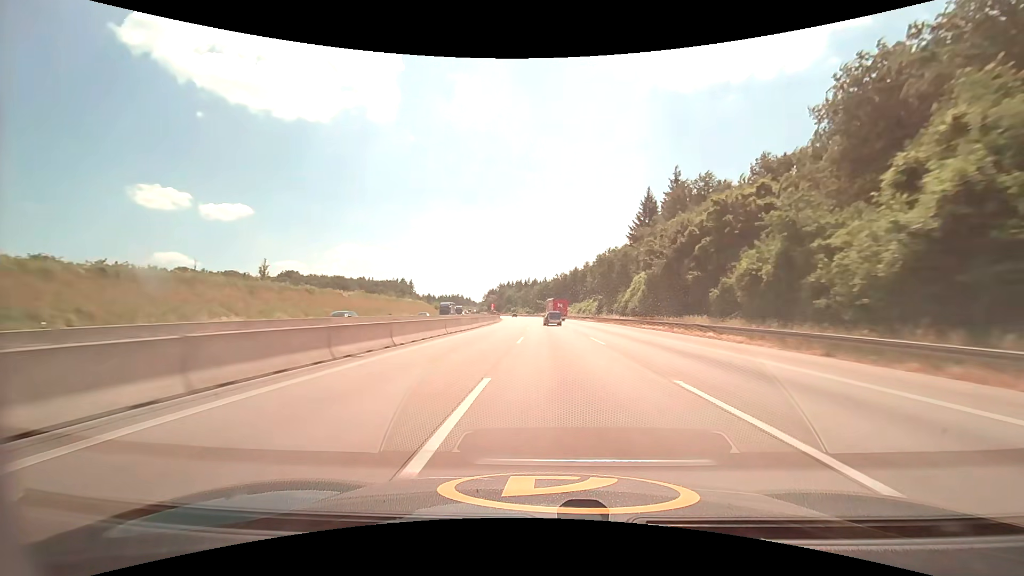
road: motorway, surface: asphalt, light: Day
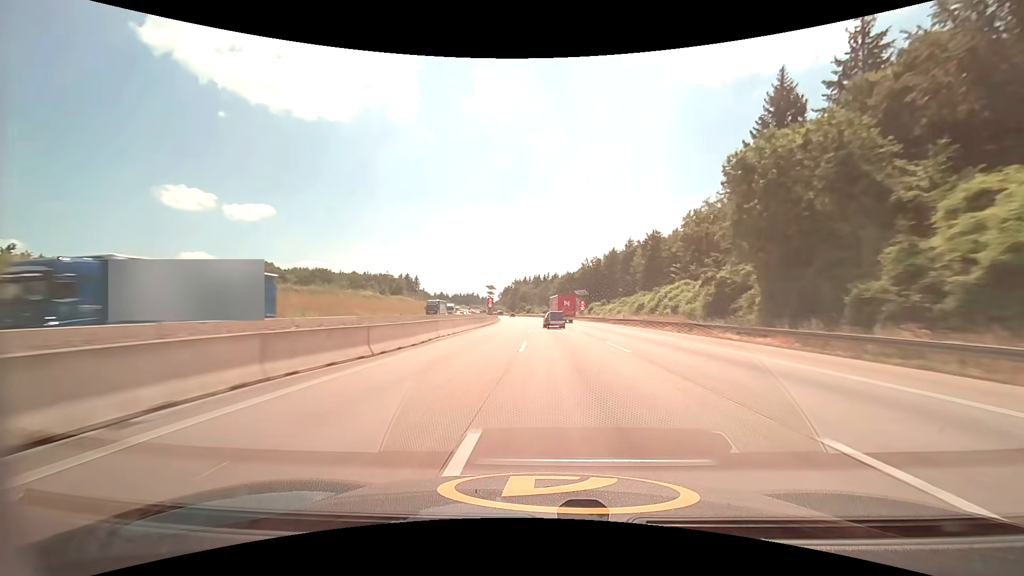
(-0.7, +58.3) m; -2°
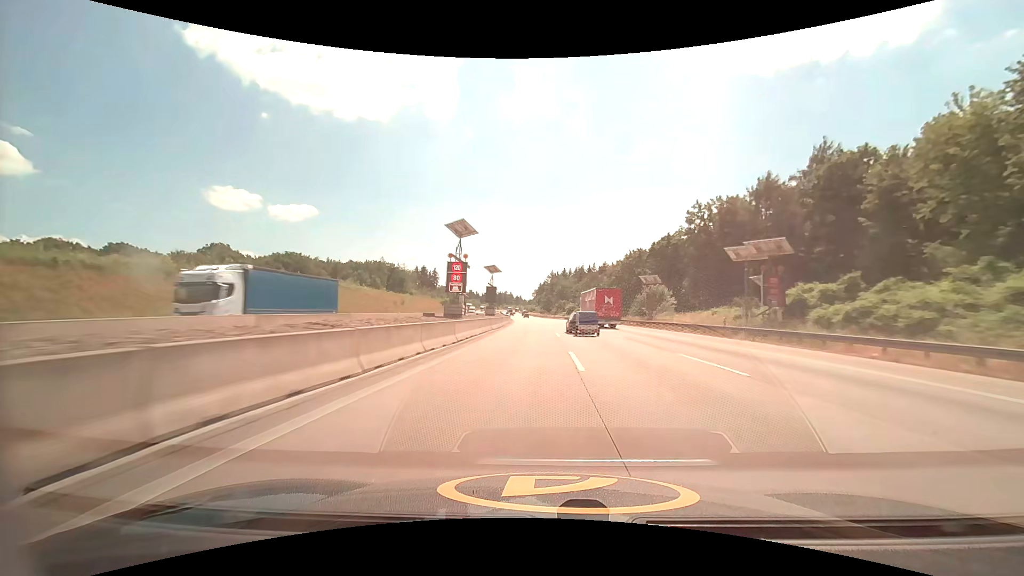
(-3.3, +77.5) m; -4°
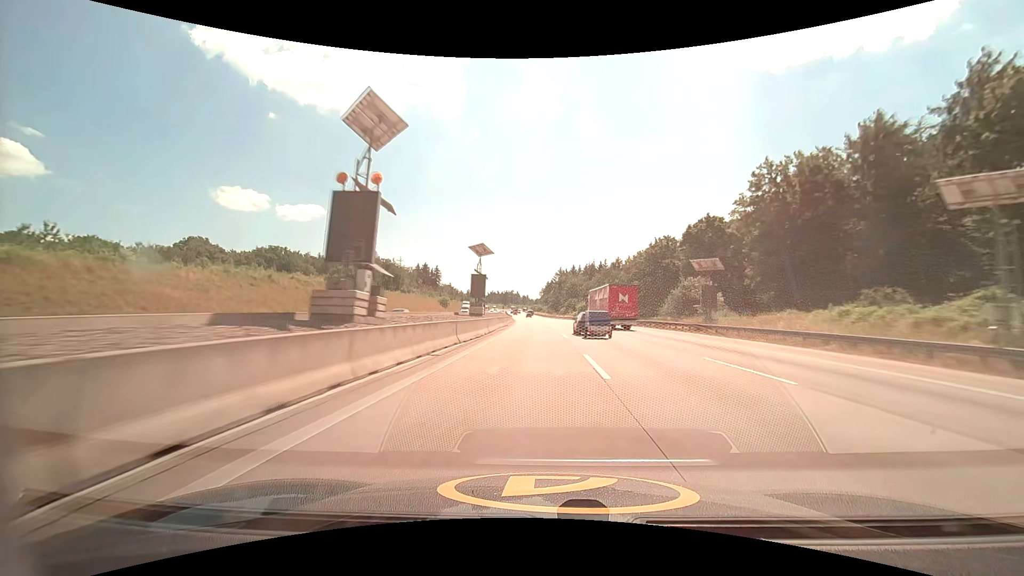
(-0.1, +19.5) m; -1°
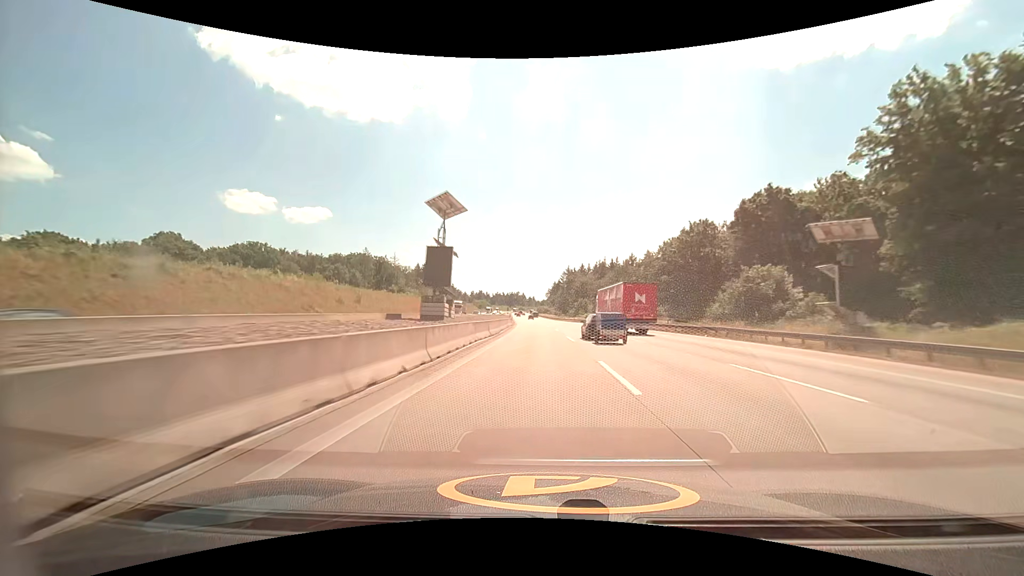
(-0.1, +19.6) m; -1°
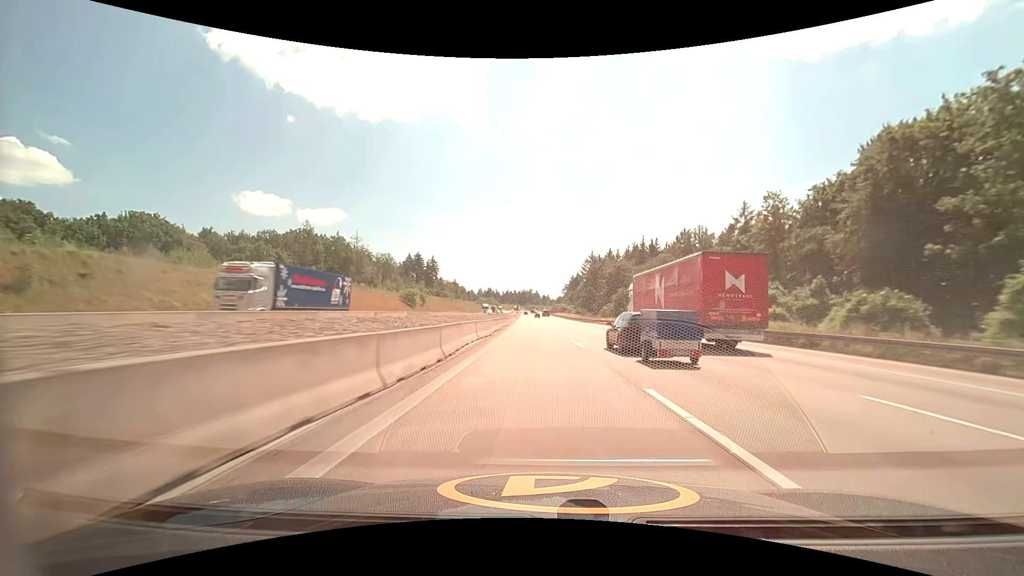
(-0.9, +59.7) m; -2°
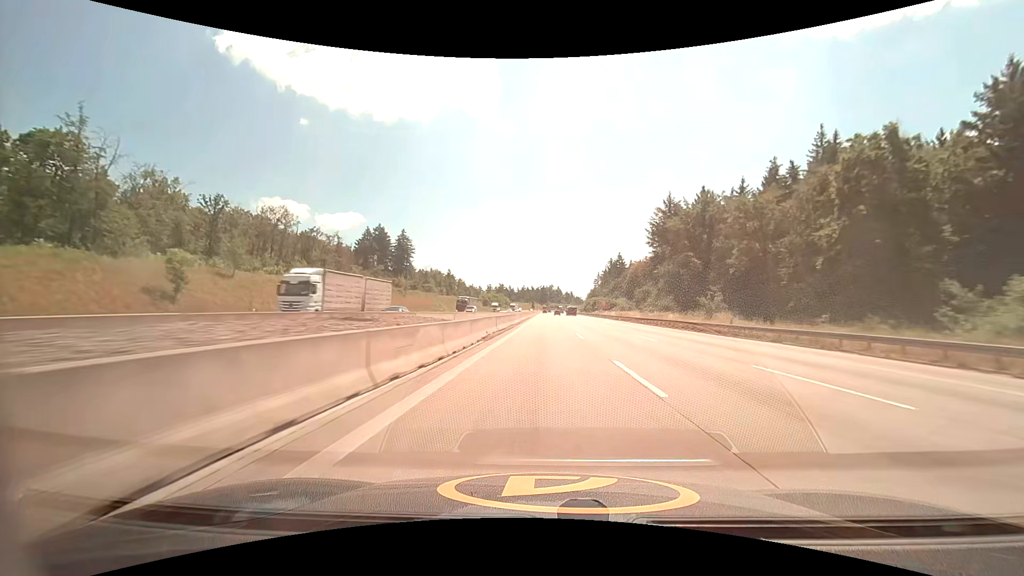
(-2.8, +102.8) m; -2°
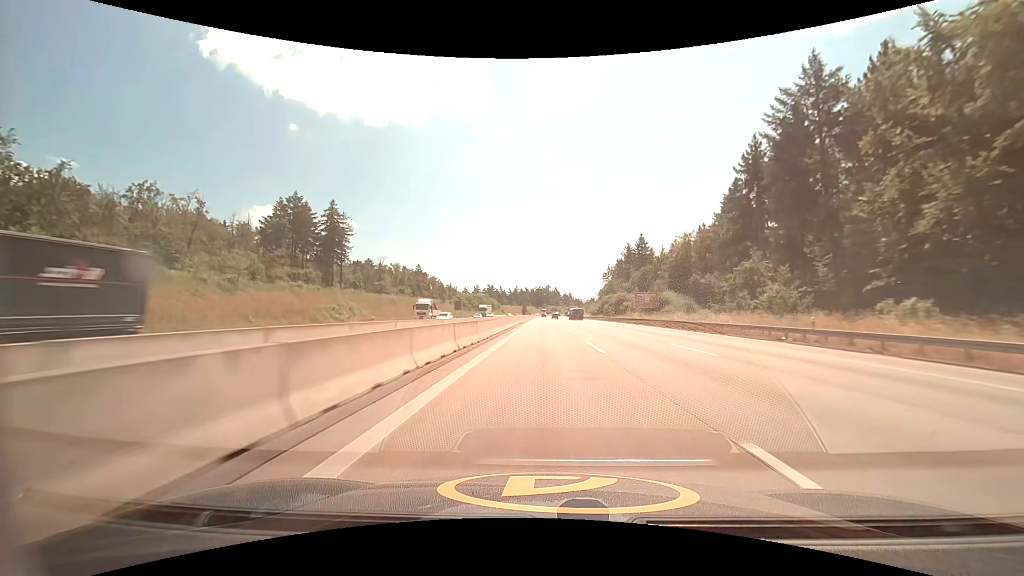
(+0.5, +63.0) m; +1°
(0, +10) (0, +20) (0, +30) (0, +40) (0, +50) (0, +60) (0, +70) (0, +80) (0, +90) (+1, +100) m
